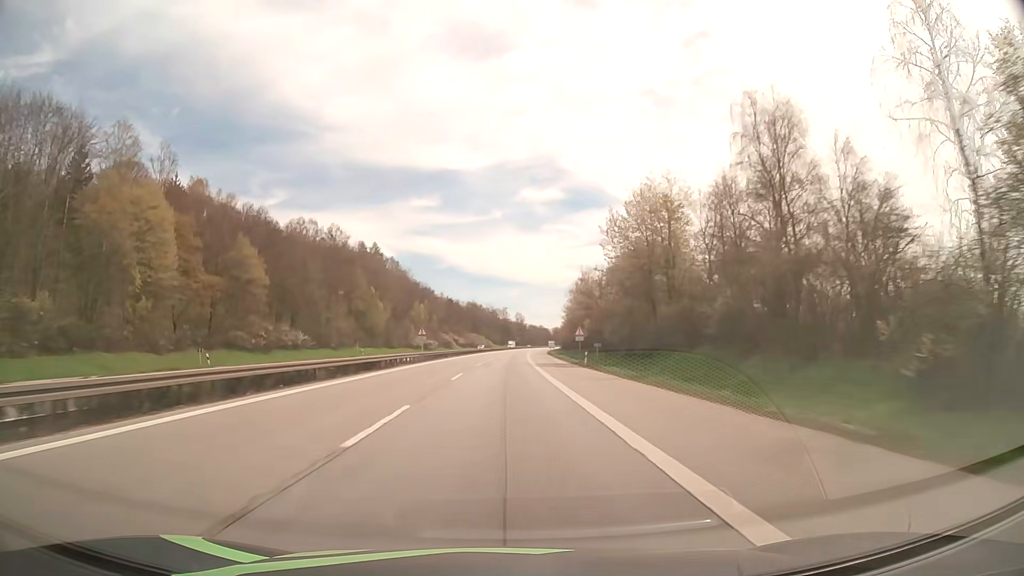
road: motorway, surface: asphalt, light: Day
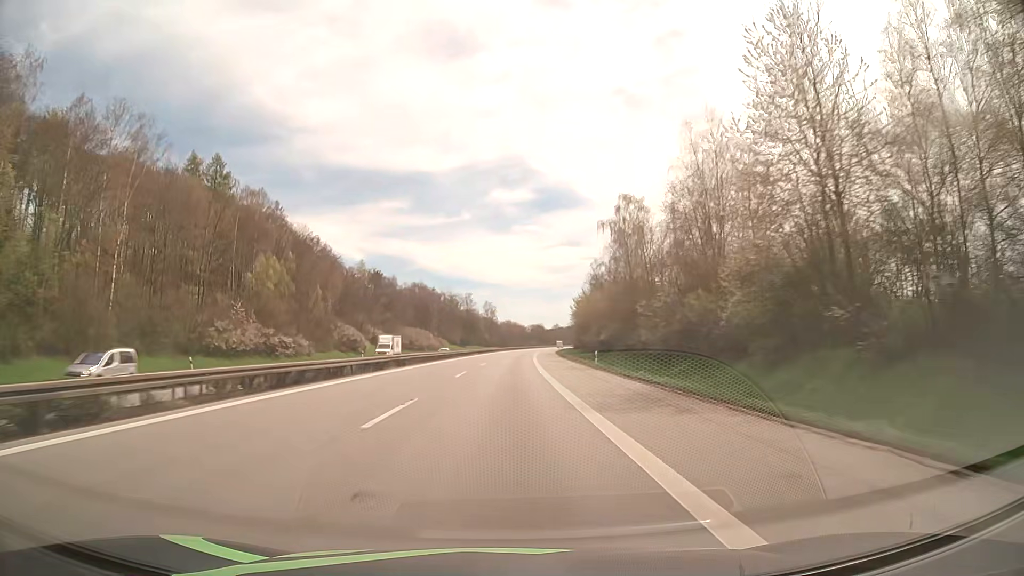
(+1.9, +105.3) m; +2°
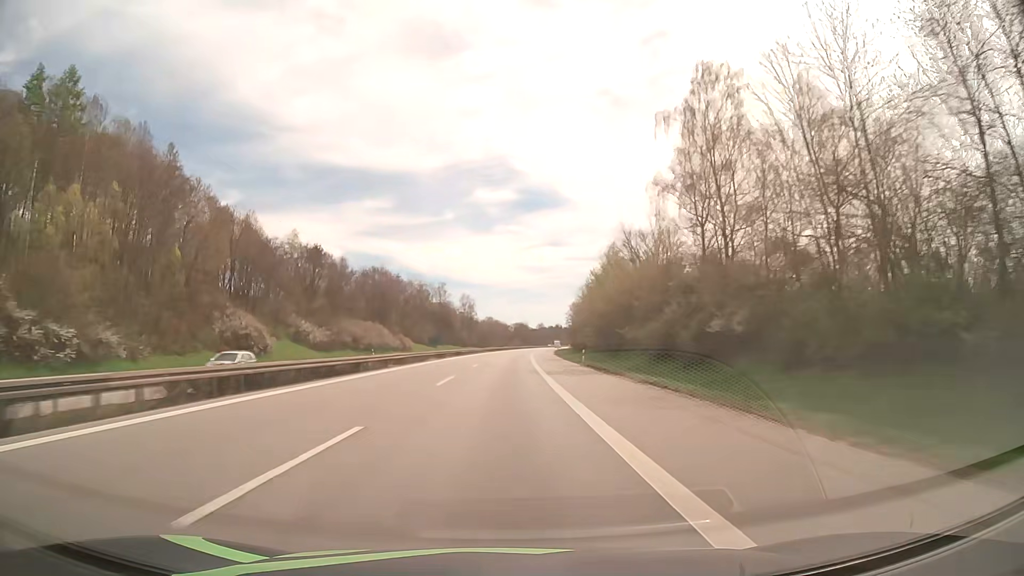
(+0.5, +41.8) m; +2°
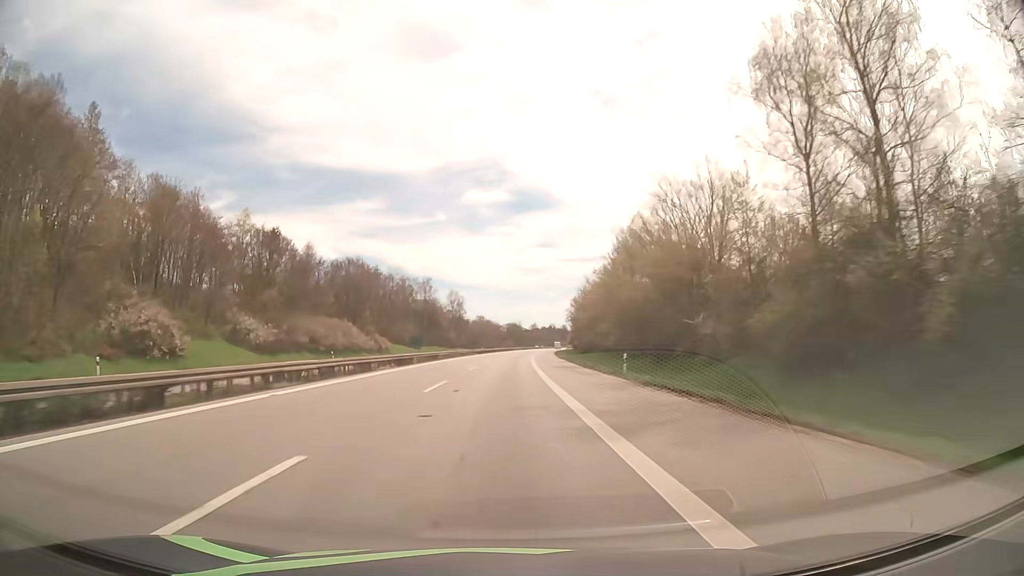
(+0.1, +20.9) m; +1°
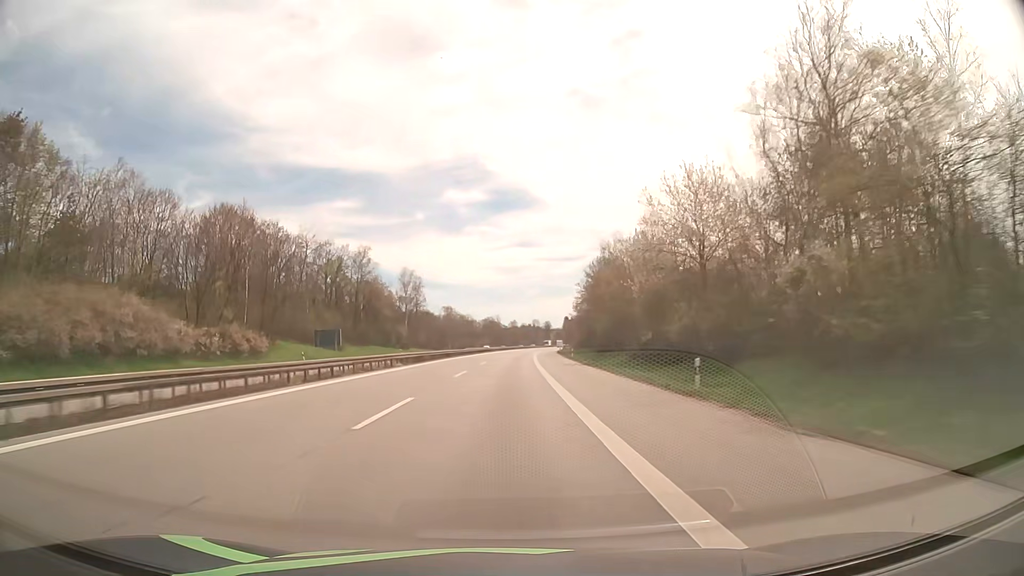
(+1.0, +62.6) m; +2°
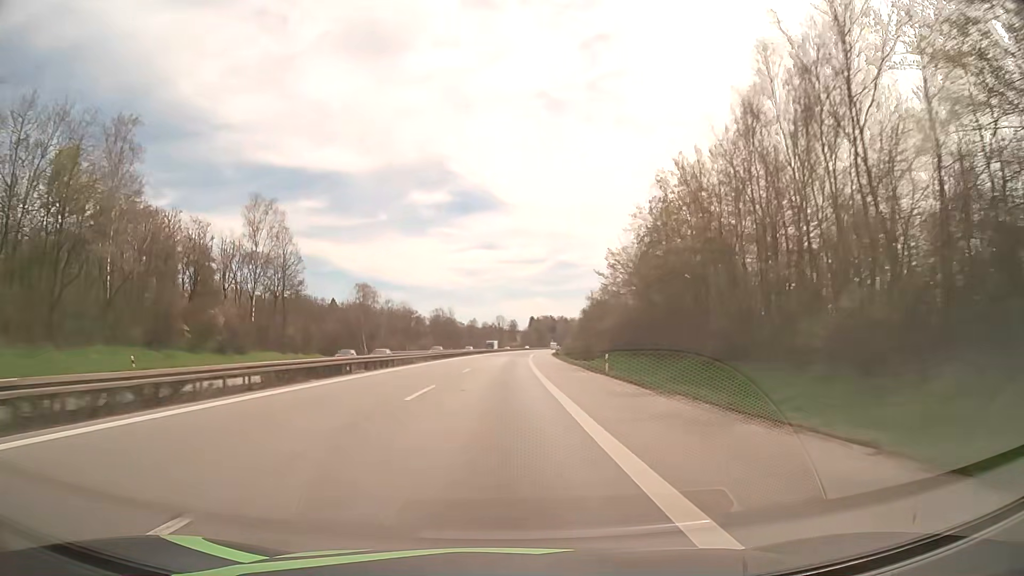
(+2.2, +83.3) m; +3°
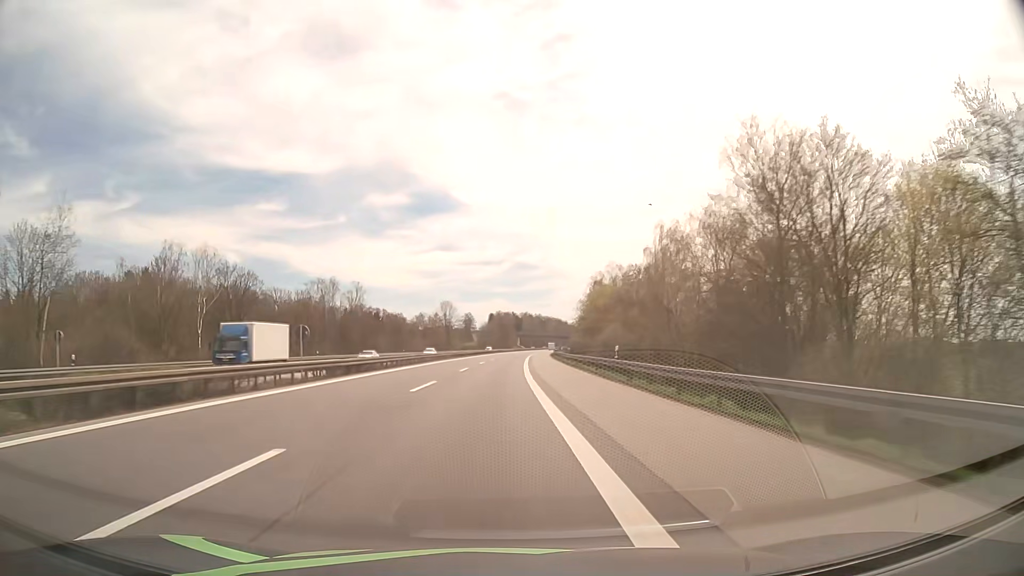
(+3.3, +104.0) m; +4°
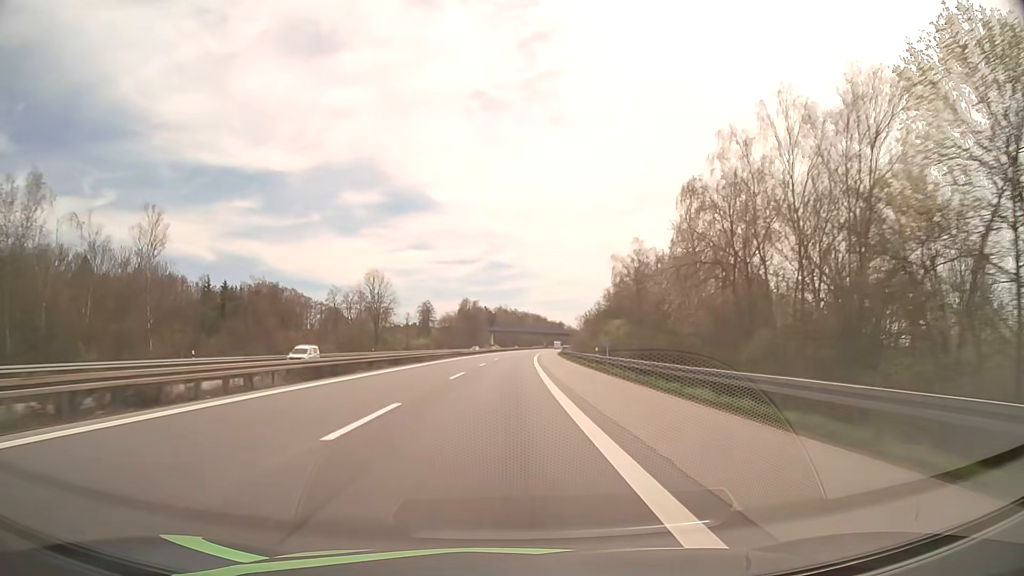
(+1.2, +83.3) m; +2°
(0, +10) (0, +20) (0, +30) (0, +40) (+1, +50) (+1, +60) (+2, +70) (+2, +80) (+3, +90) (+3, +100) m
